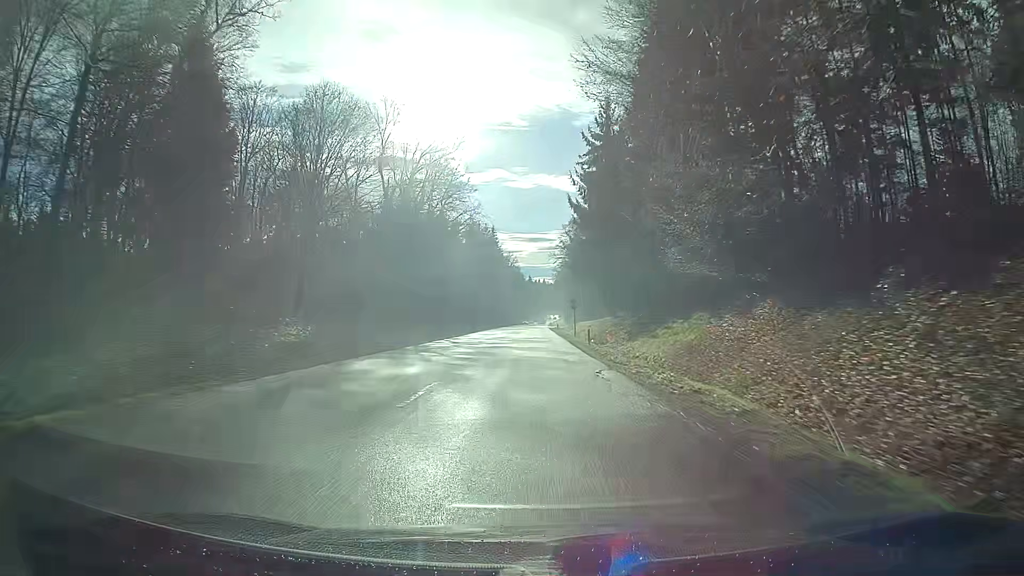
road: secondary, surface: asphalt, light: Day
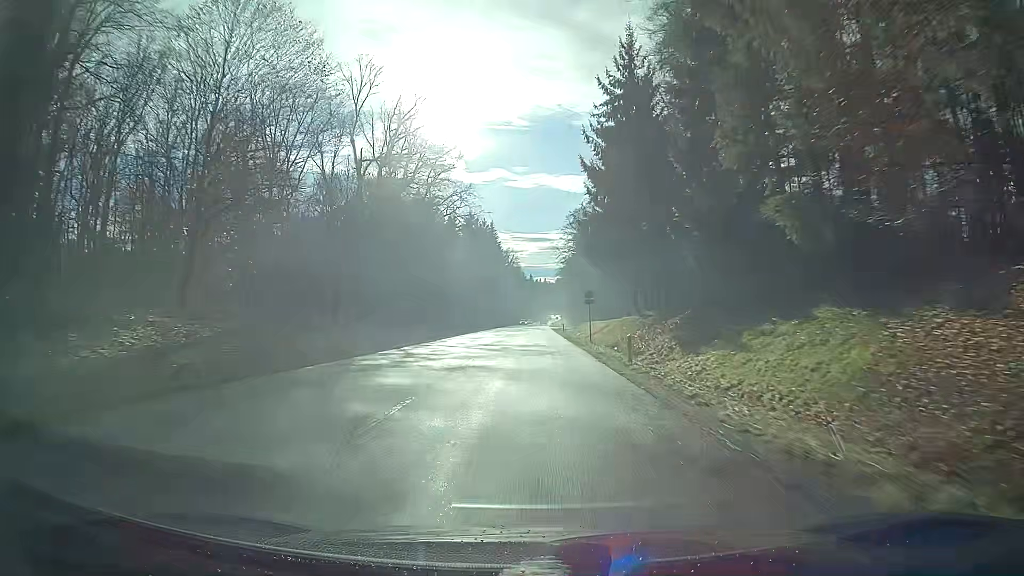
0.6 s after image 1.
(+0.1, +15.3) m; +1°
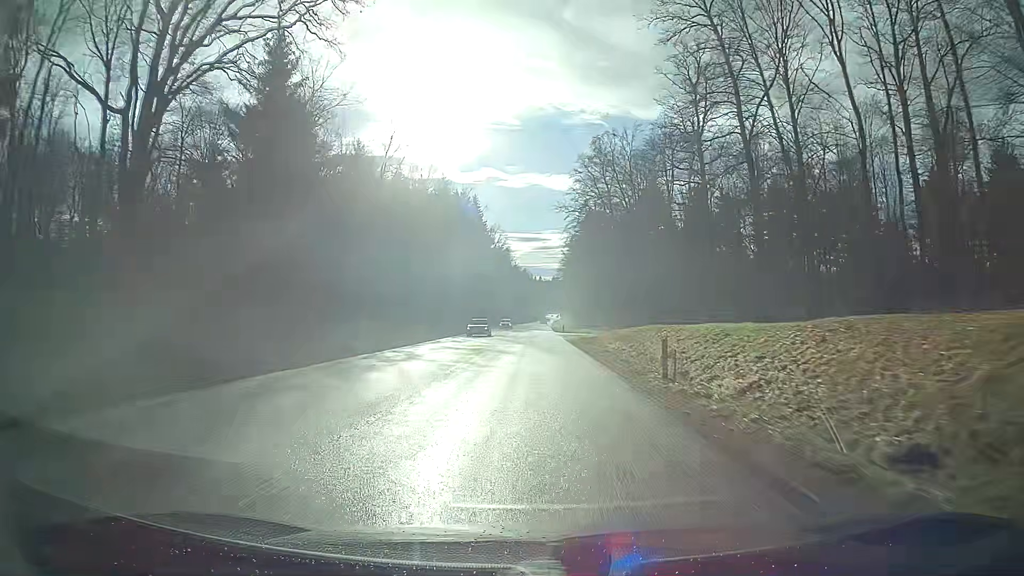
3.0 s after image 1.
(+0.1, +60.3) m; 0°
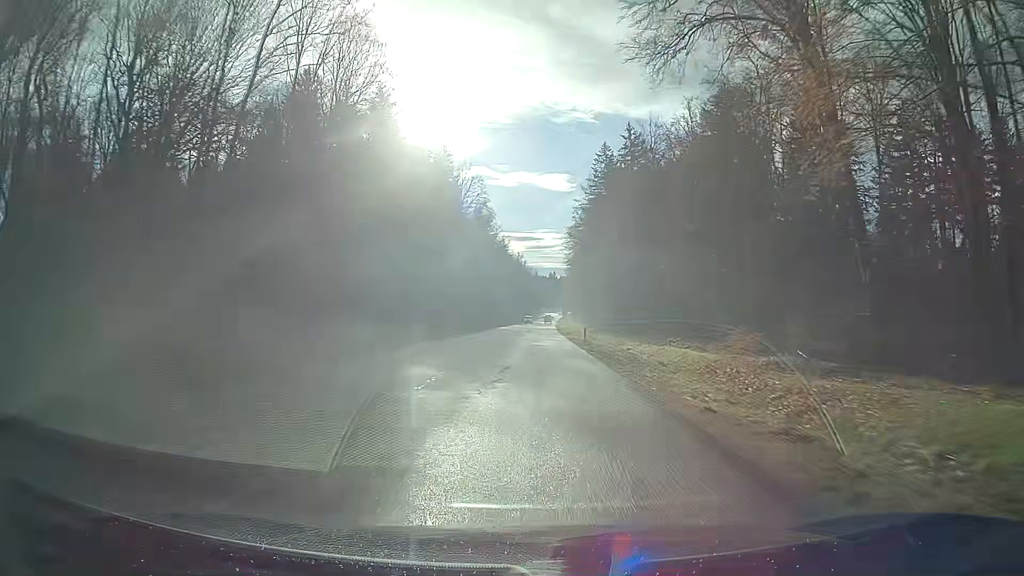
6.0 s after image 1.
(+0.6, +73.9) m; +1°
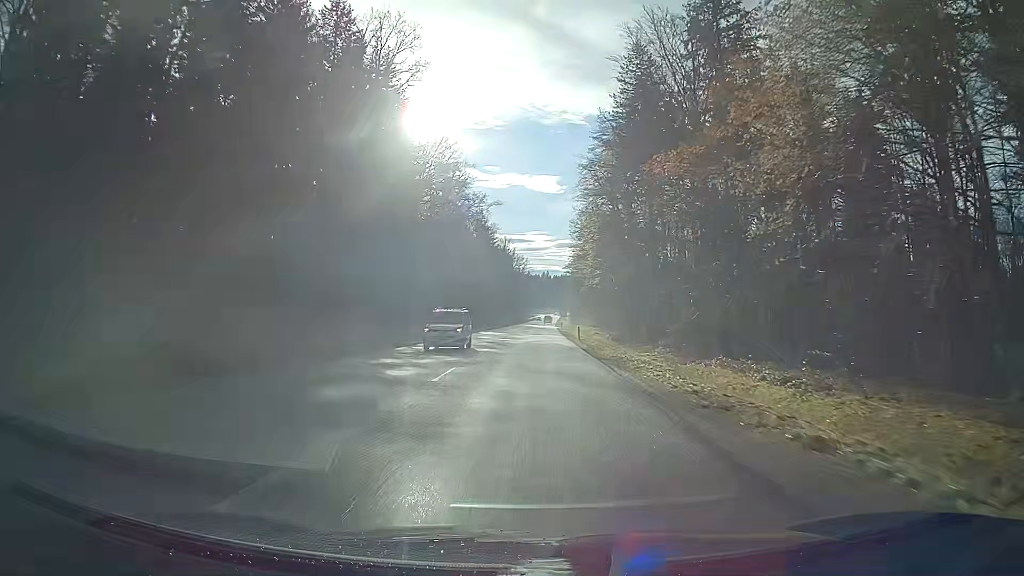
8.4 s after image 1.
(+0.2, +58.2) m; +1°
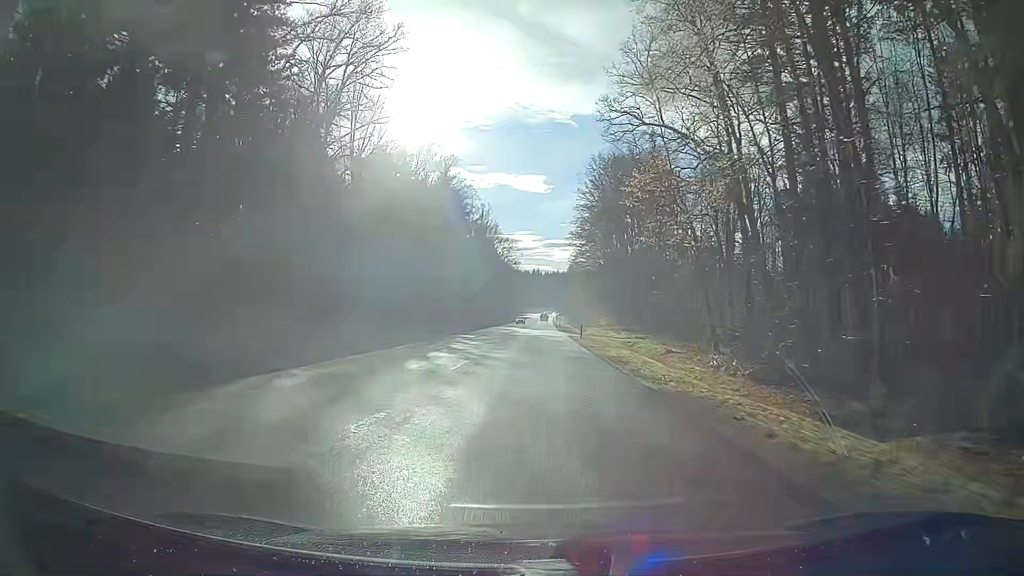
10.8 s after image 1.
(+0.5, +57.5) m; +1°
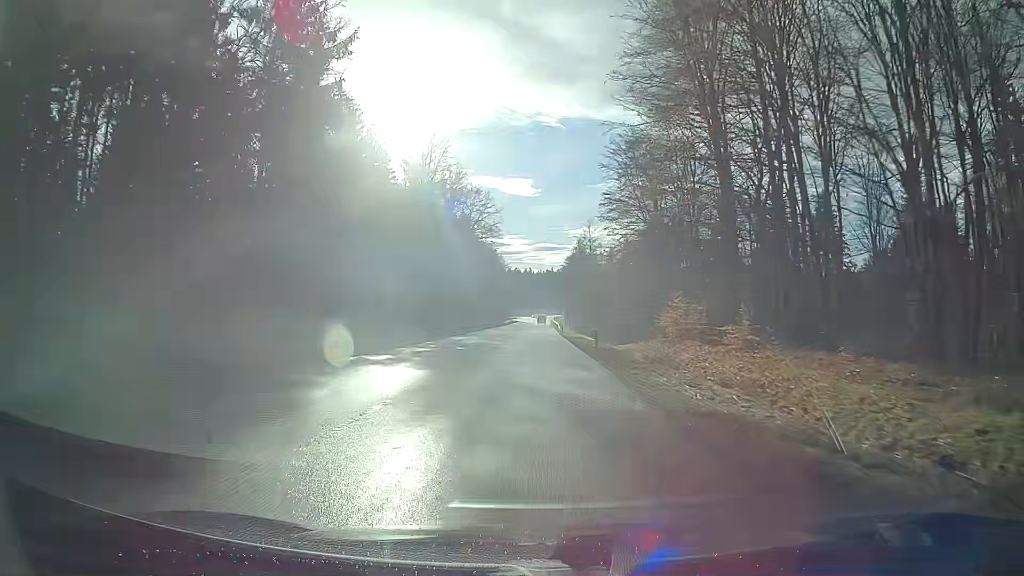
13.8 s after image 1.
(-0.1, +71.0) m; 0°
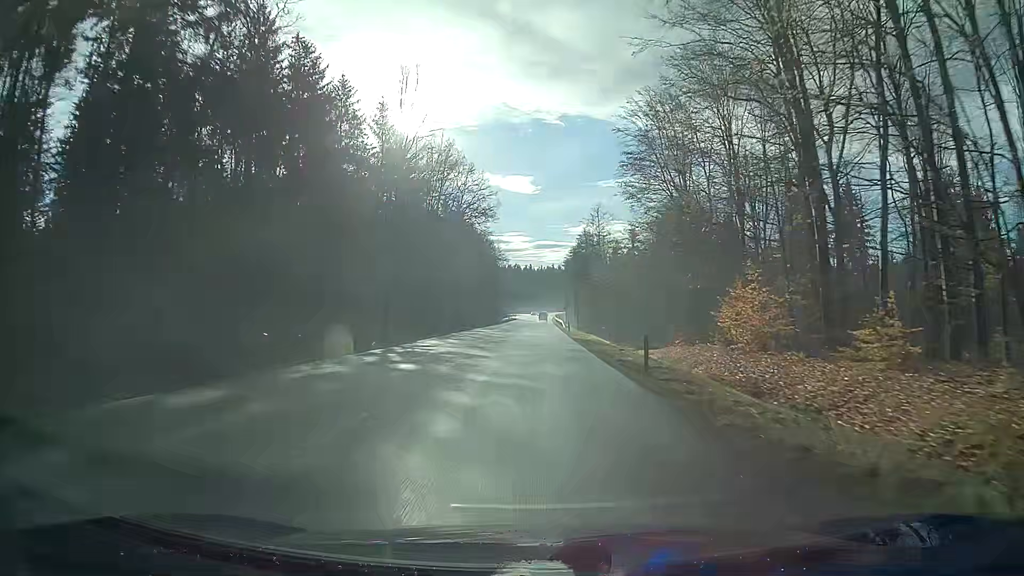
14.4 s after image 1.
(0.0, +14.0) m; 0°
